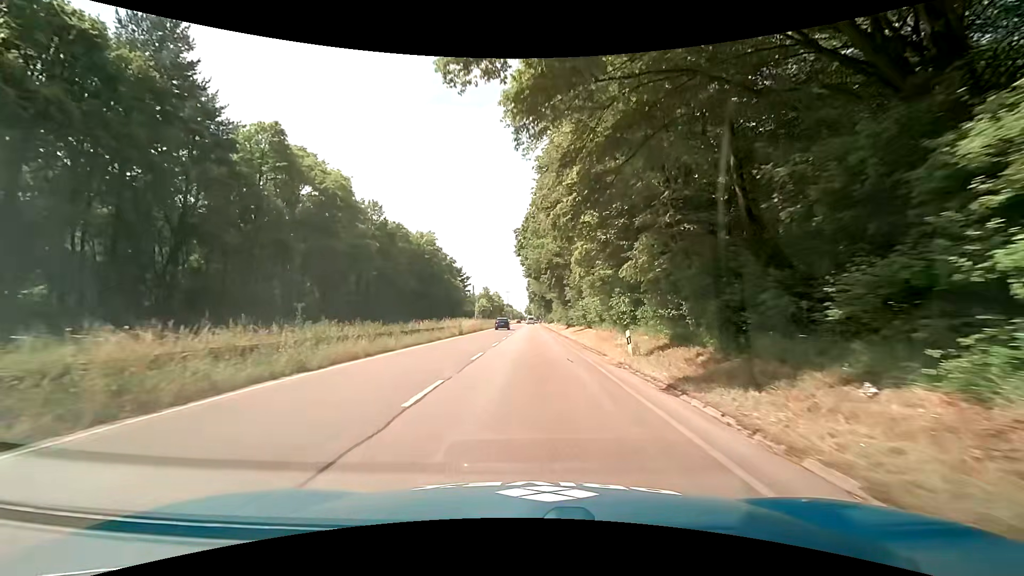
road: trunk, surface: asphalt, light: Day
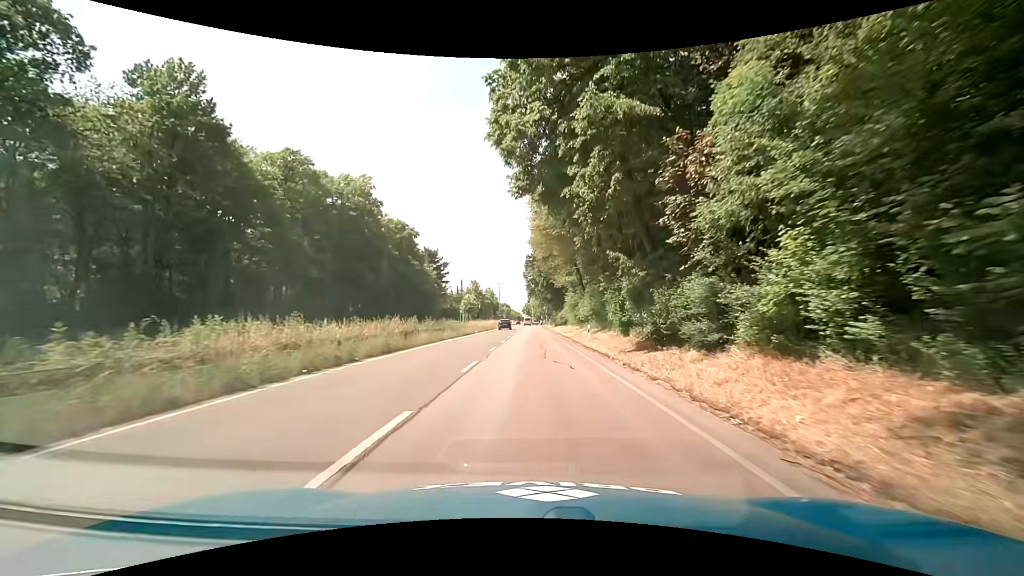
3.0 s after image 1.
(-0.4, +39.2) m; -2°
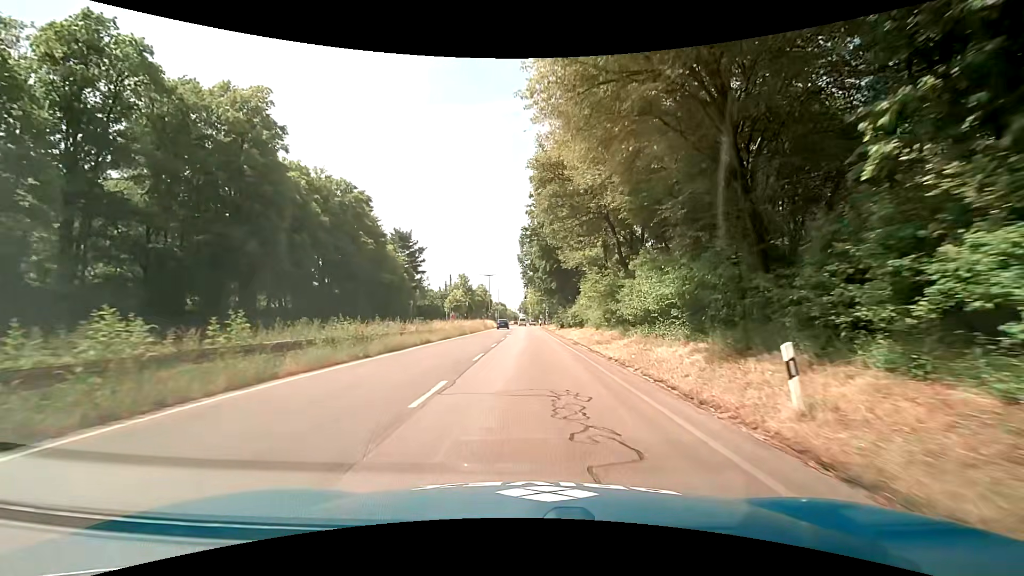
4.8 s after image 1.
(+0.5, +23.0) m; +1°
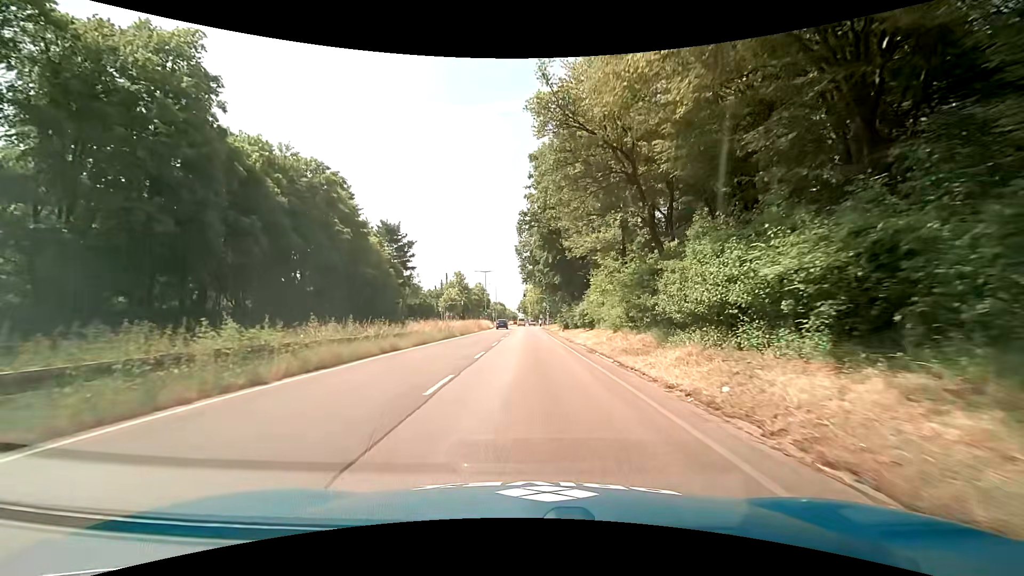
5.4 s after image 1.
(+0.1, +7.6) m; 0°
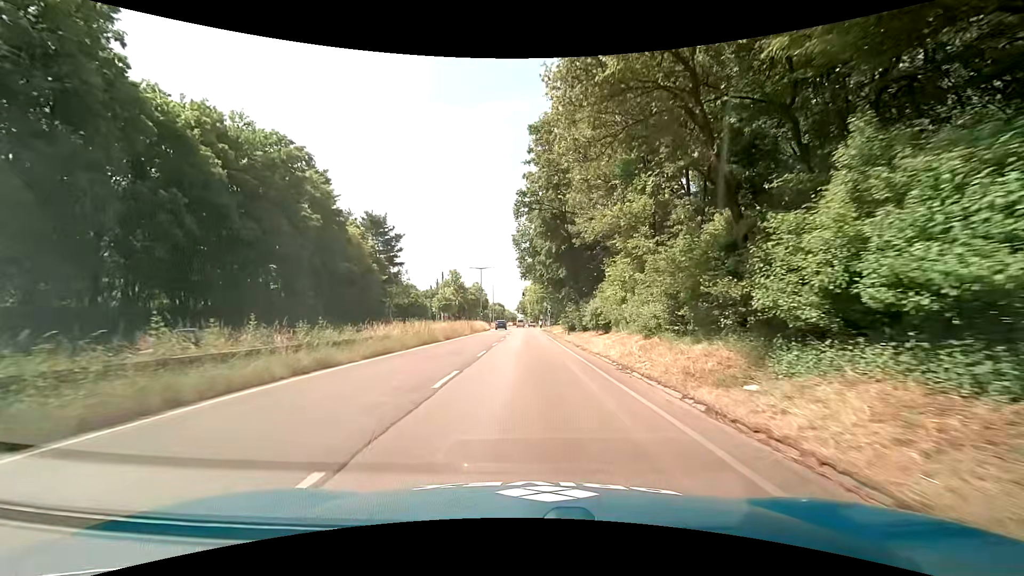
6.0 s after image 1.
(+0.1, +7.6) m; 0°
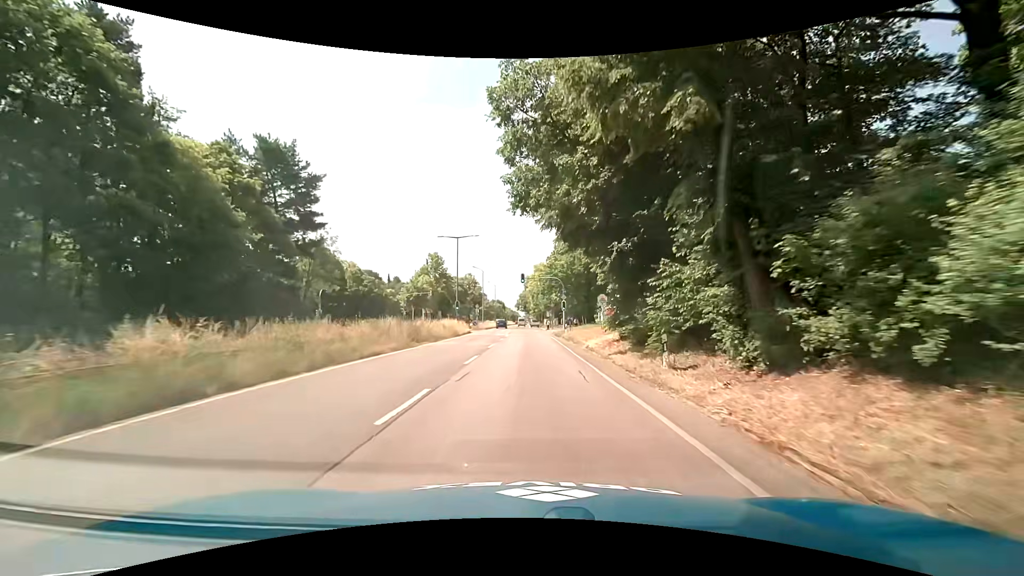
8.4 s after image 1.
(+0.3, +30.5) m; 0°
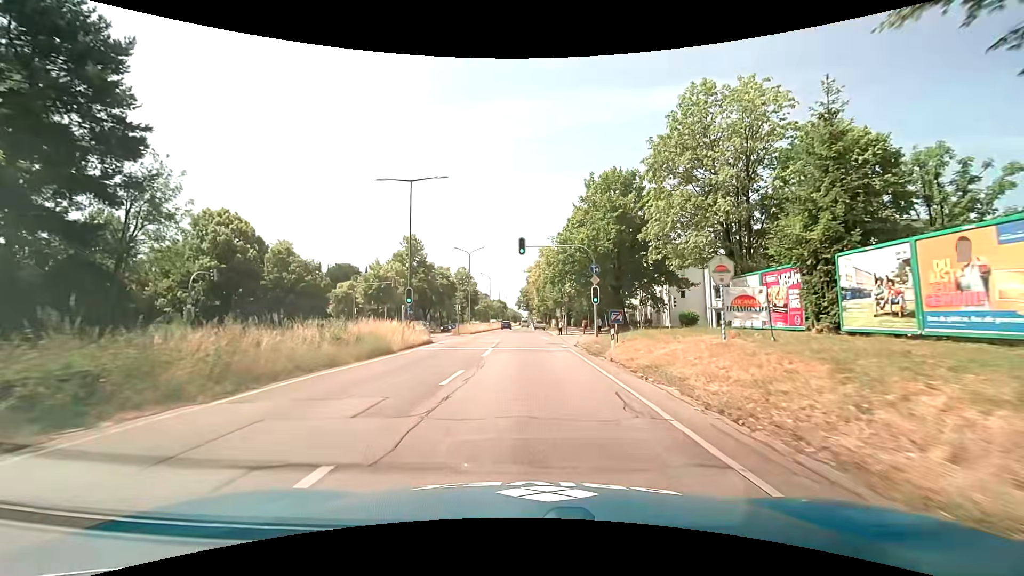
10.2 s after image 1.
(0.0, +22.8) m; -1°
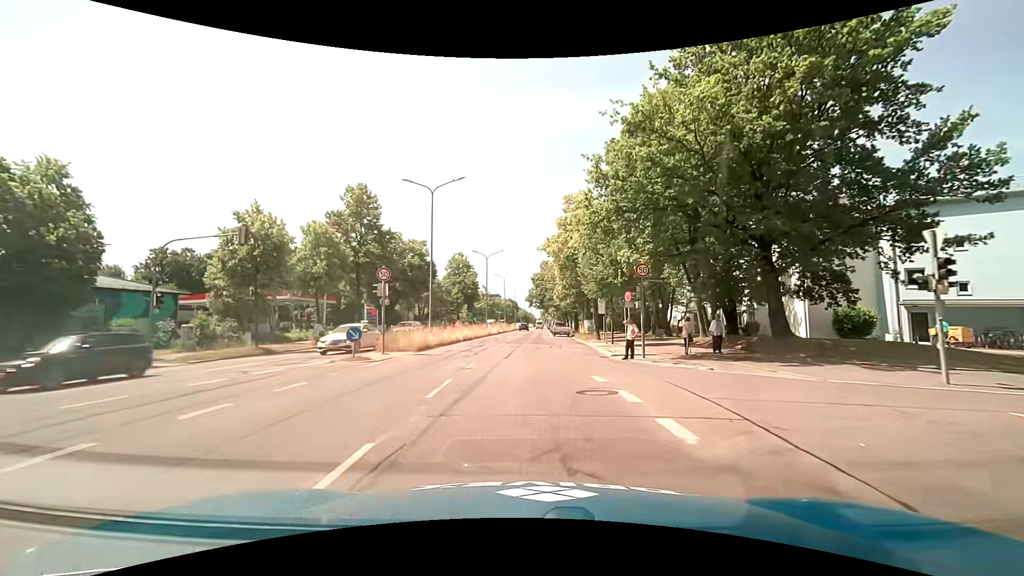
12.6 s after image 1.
(-0.1, +30.4) m; -2°
